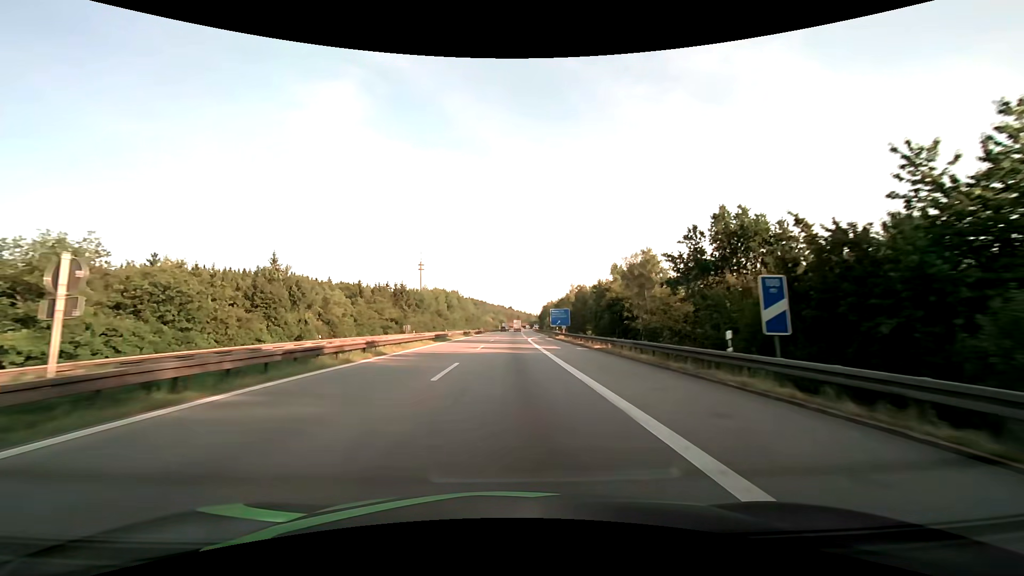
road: motorway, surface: asphalt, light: Day
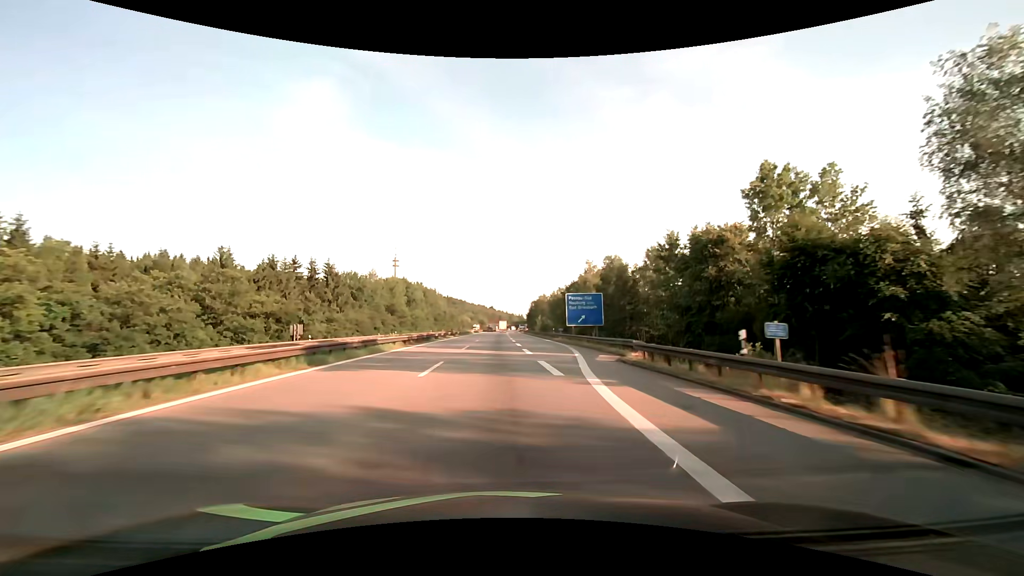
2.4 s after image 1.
(+0.4, +52.2) m; +2°
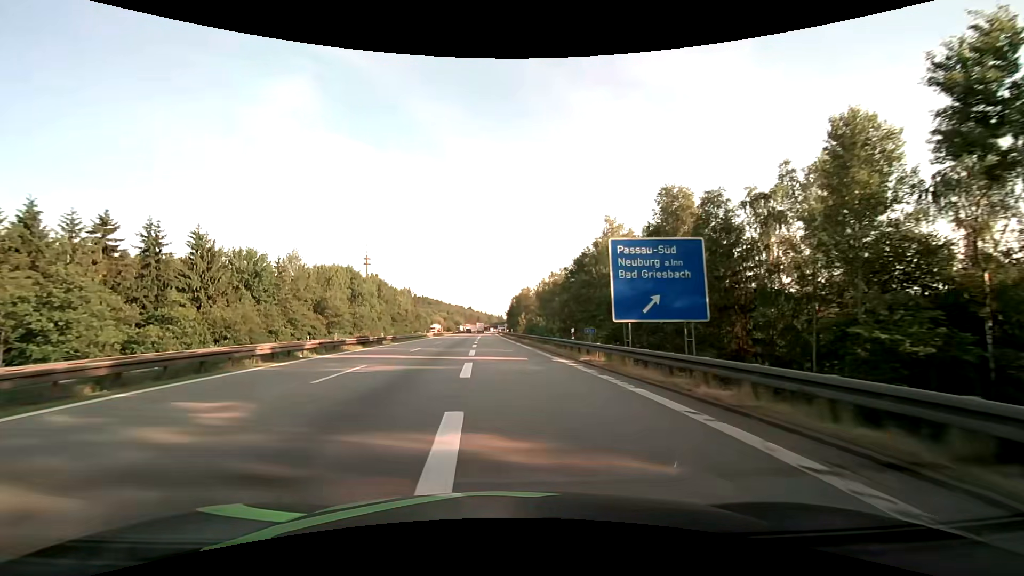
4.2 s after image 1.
(+1.4, +36.4) m; +3°
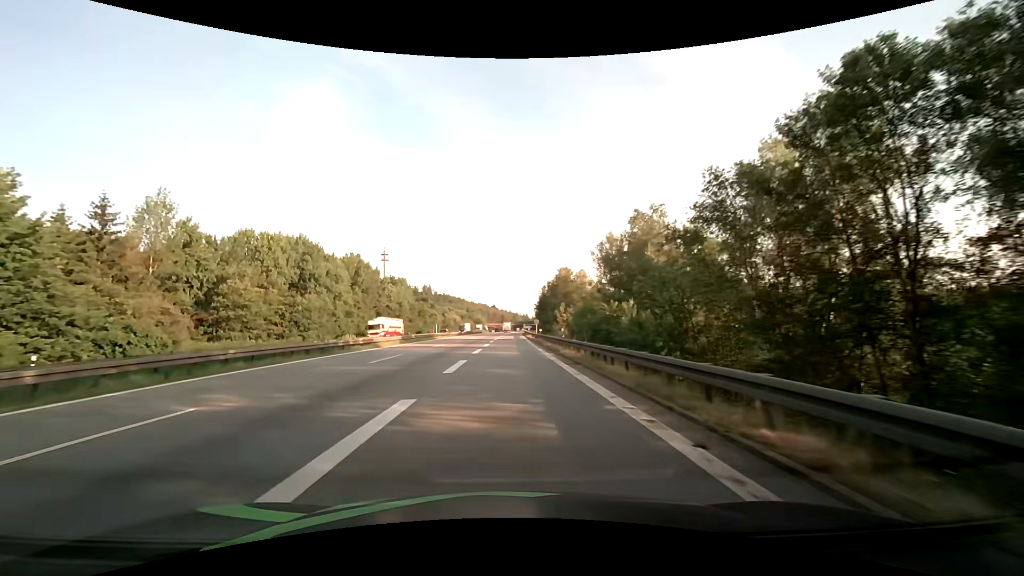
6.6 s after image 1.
(-1.2, +46.2) m; -3°
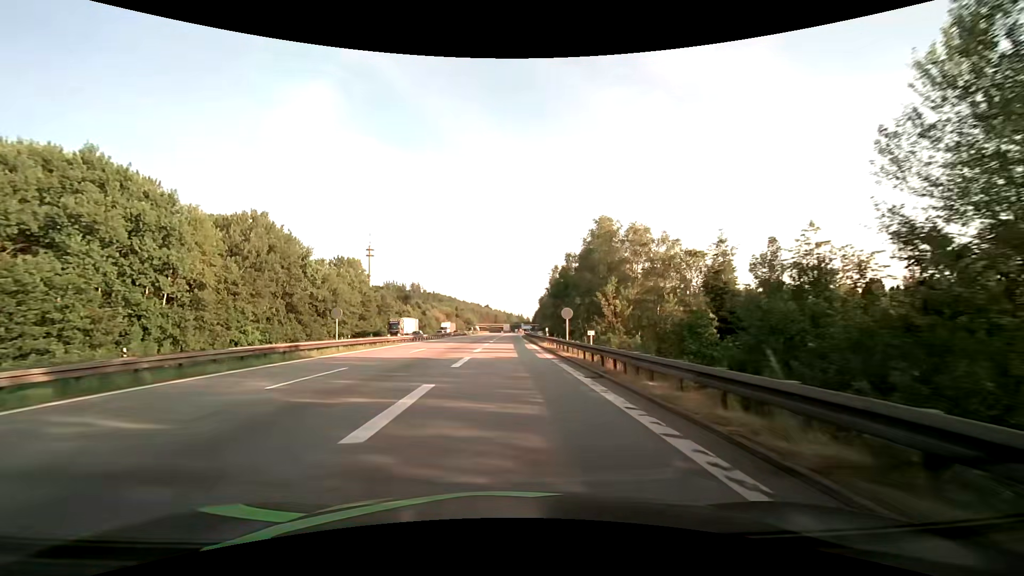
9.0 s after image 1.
(-0.1, +44.8) m; +1°
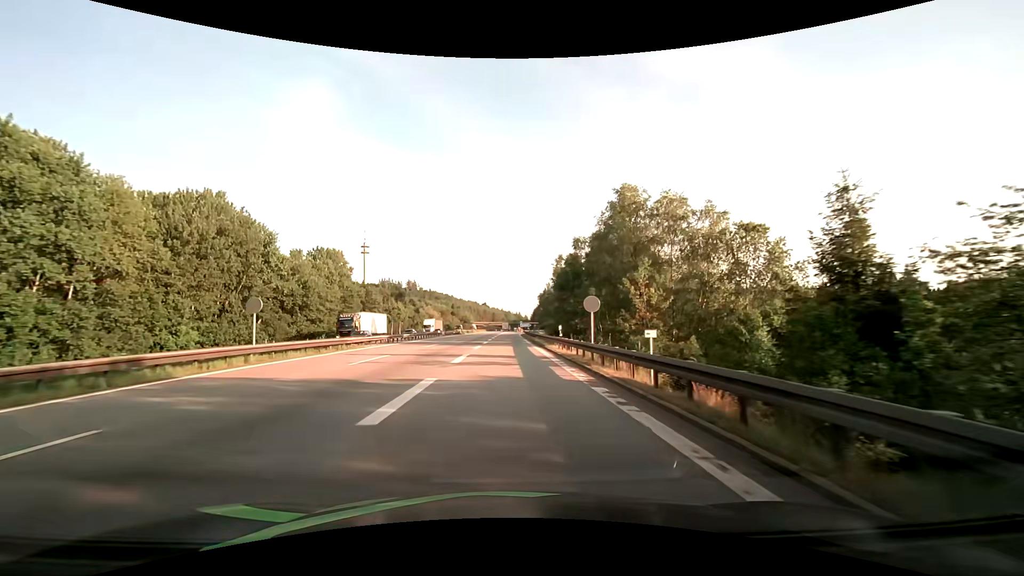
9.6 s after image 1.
(0.0, +11.0) m; 0°
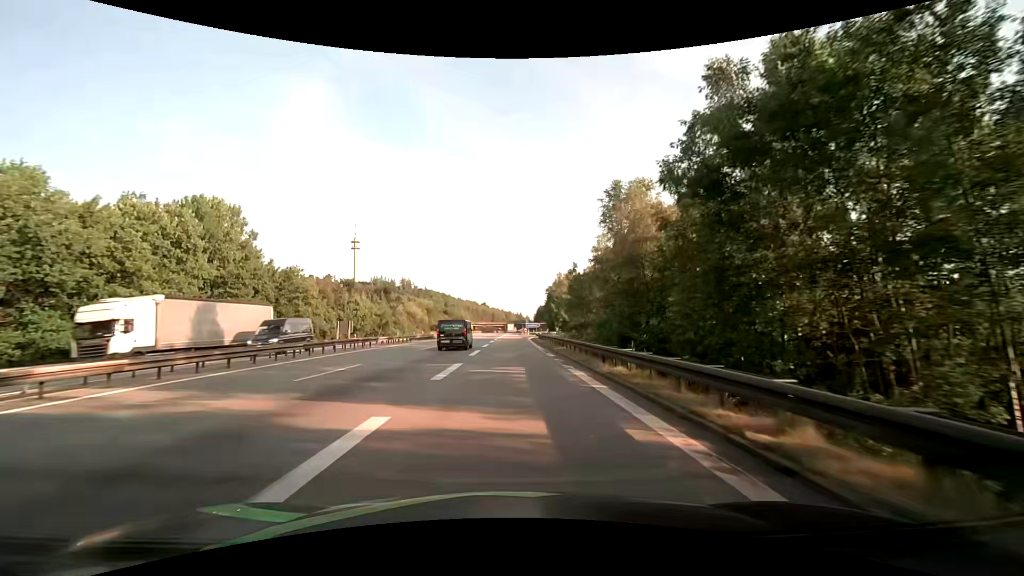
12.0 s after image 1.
(-0.2, +41.2) m; 0°
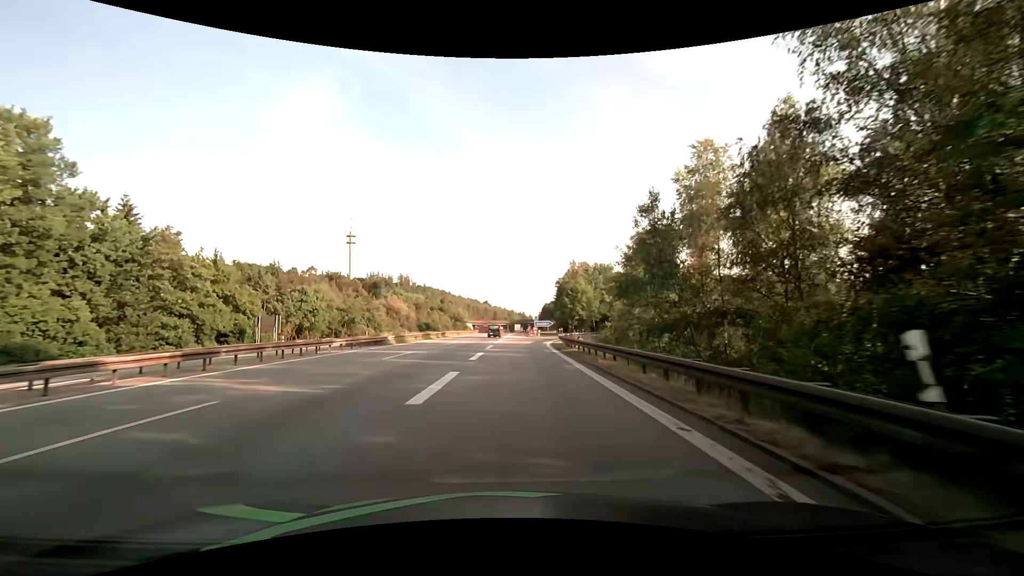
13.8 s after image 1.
(+0.1, +28.1) m; 0°
(0, +10) (0, +20) (0, +30) (+1, +40) (+2, +50) (+3, +60) (+5, +70) (+8, +79) (+12, +88) (+16, +97) m
